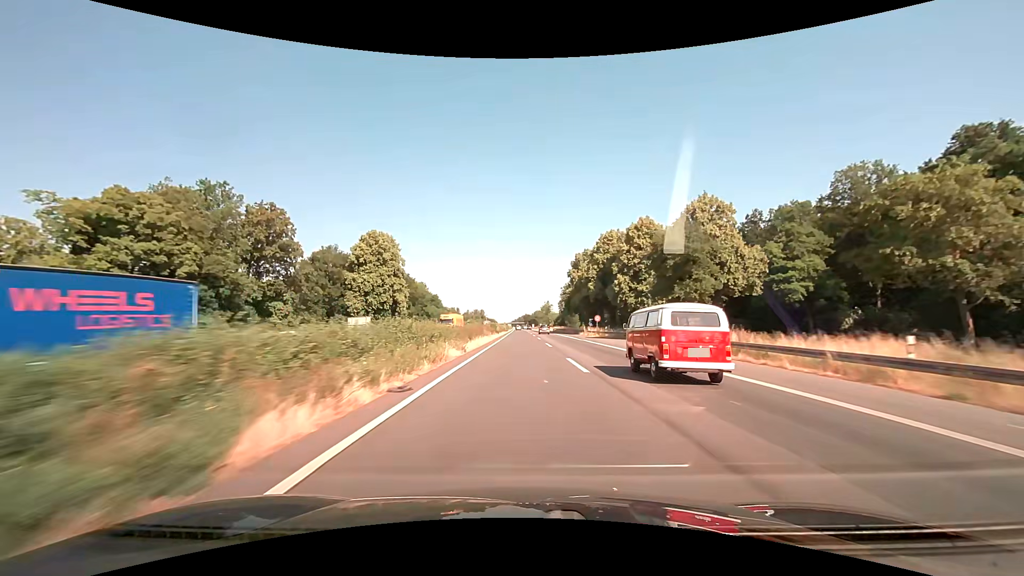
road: motorway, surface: asphalt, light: Day
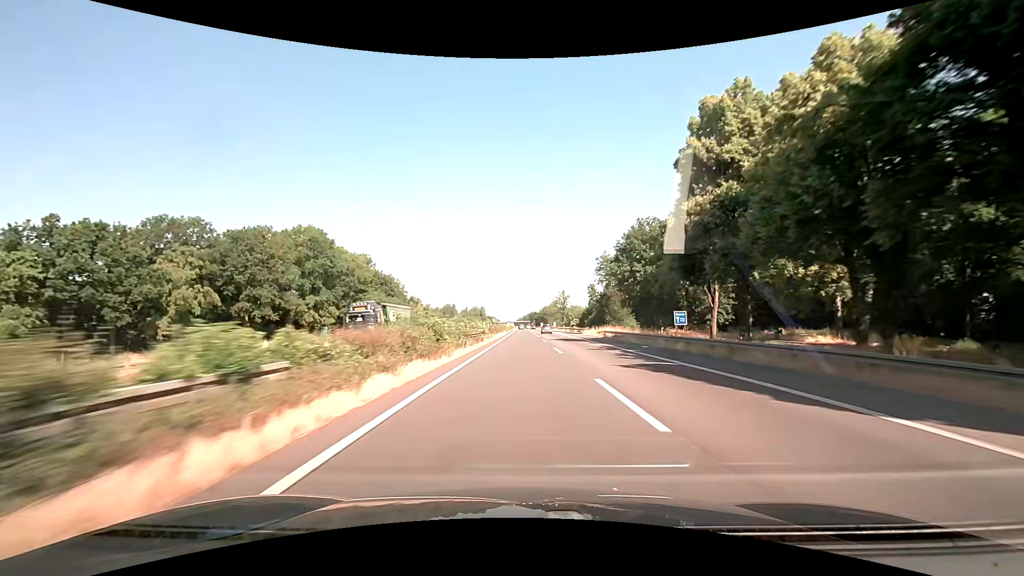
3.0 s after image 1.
(-0.6, +80.0) m; -1°
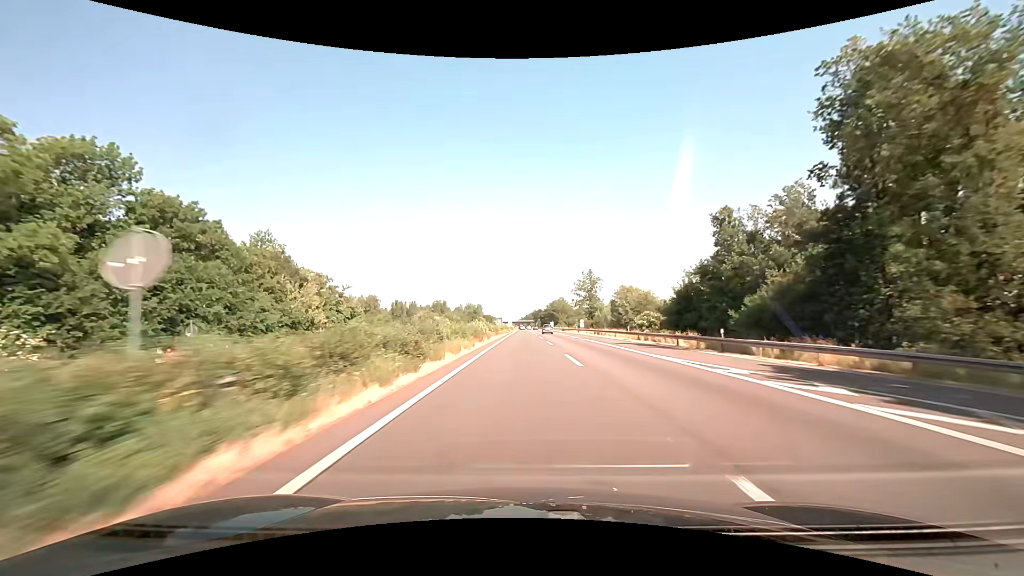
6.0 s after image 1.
(+0.3, +79.9) m; 0°
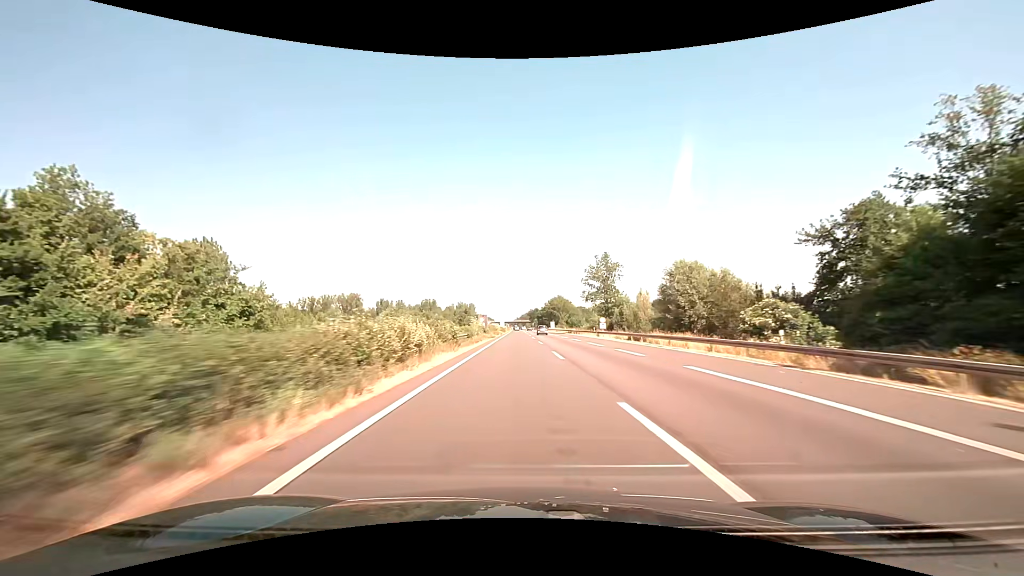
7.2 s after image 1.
(+0.1, +31.9) m; 0°
(0, +10) (0, +20) (0, +30) (0, +40) (0, +50) (+1, +60) (+1, +70) (+1, +80) (+1, +90) (+2, +100) m
